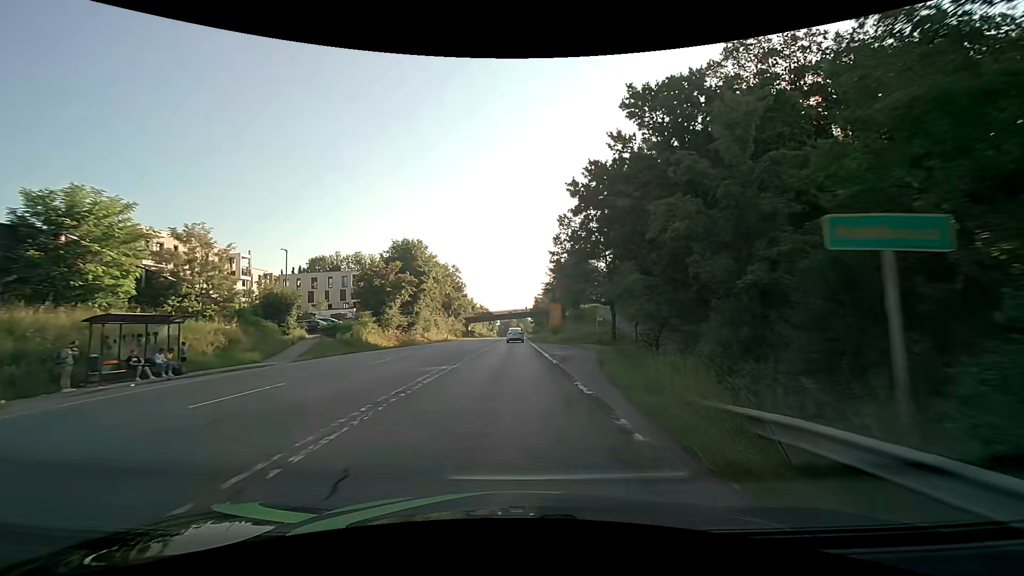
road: secondary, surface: asphalt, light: Day
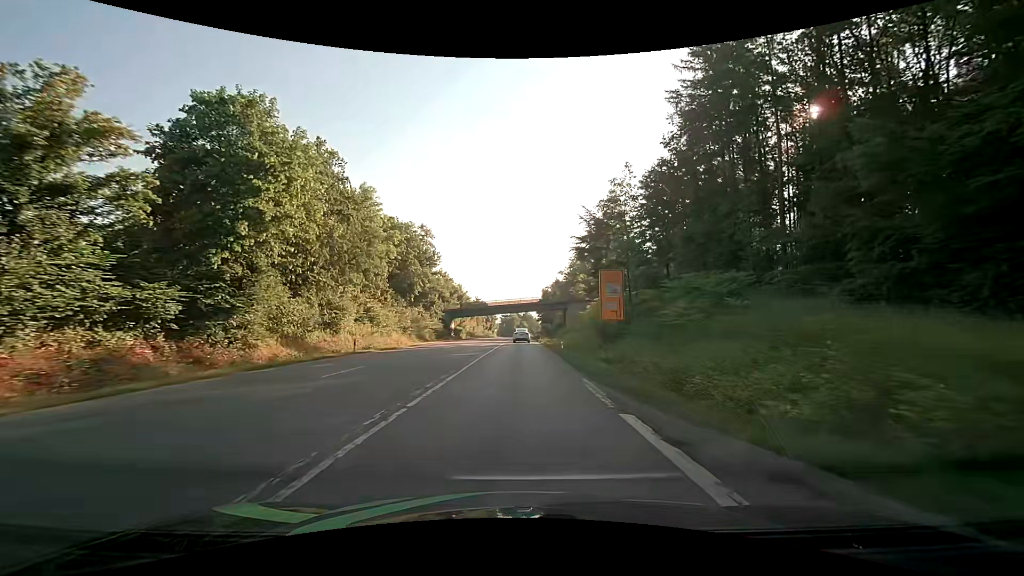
(-0.3, +46.0) m; 0°
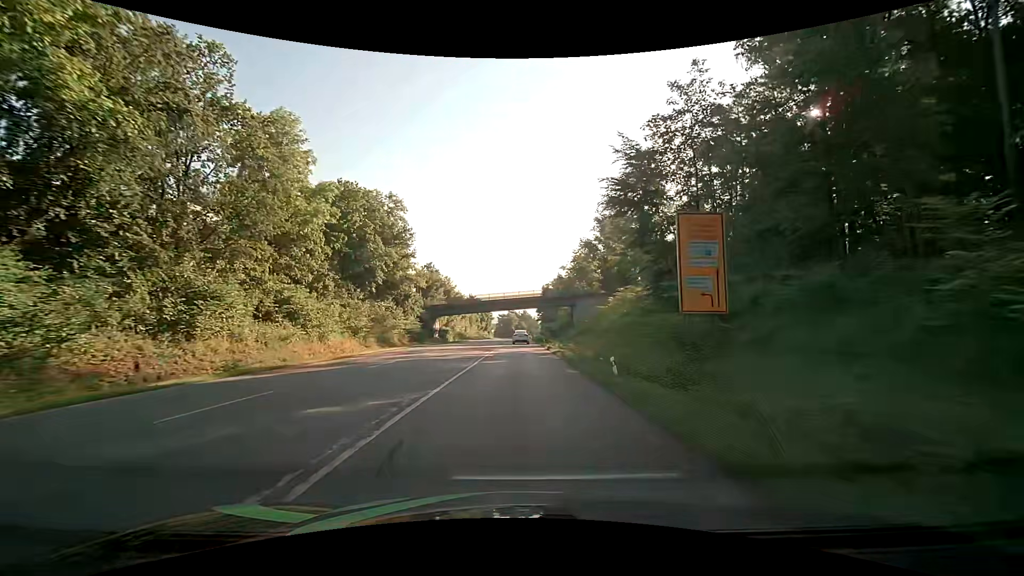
(0.0, +18.4) m; 0°
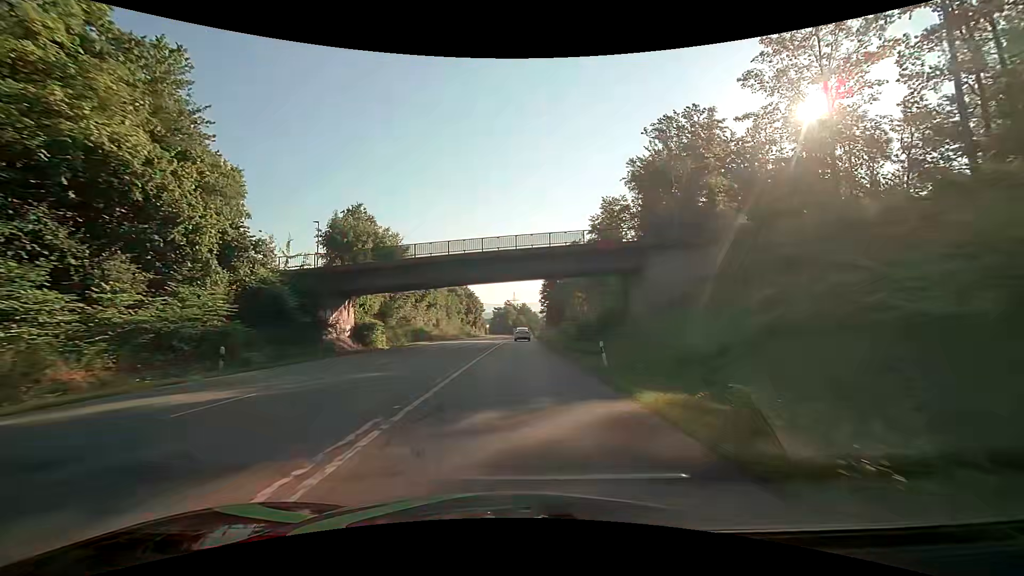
(0.0, +45.9) m; 0°
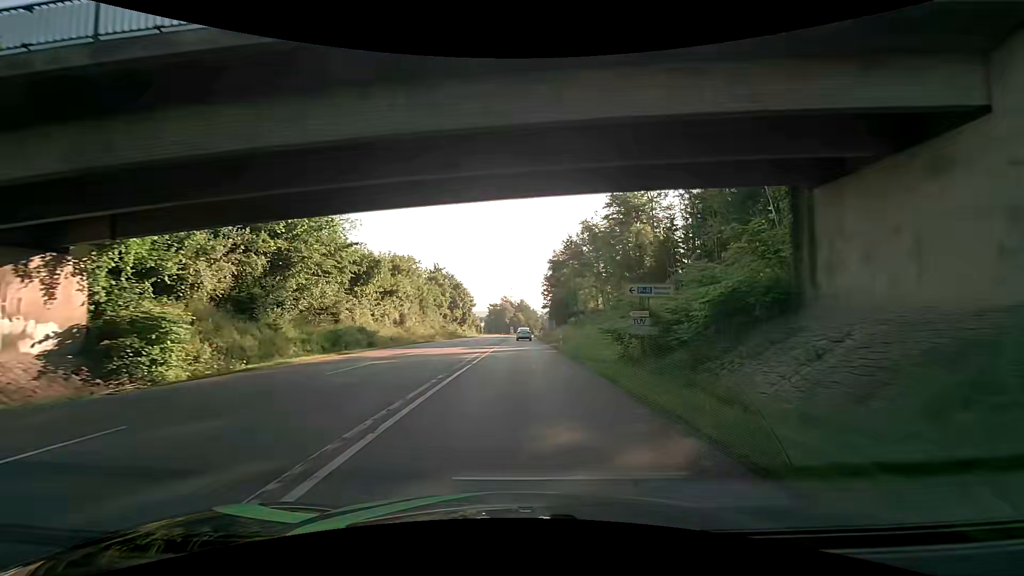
(0.0, +27.6) m; 0°
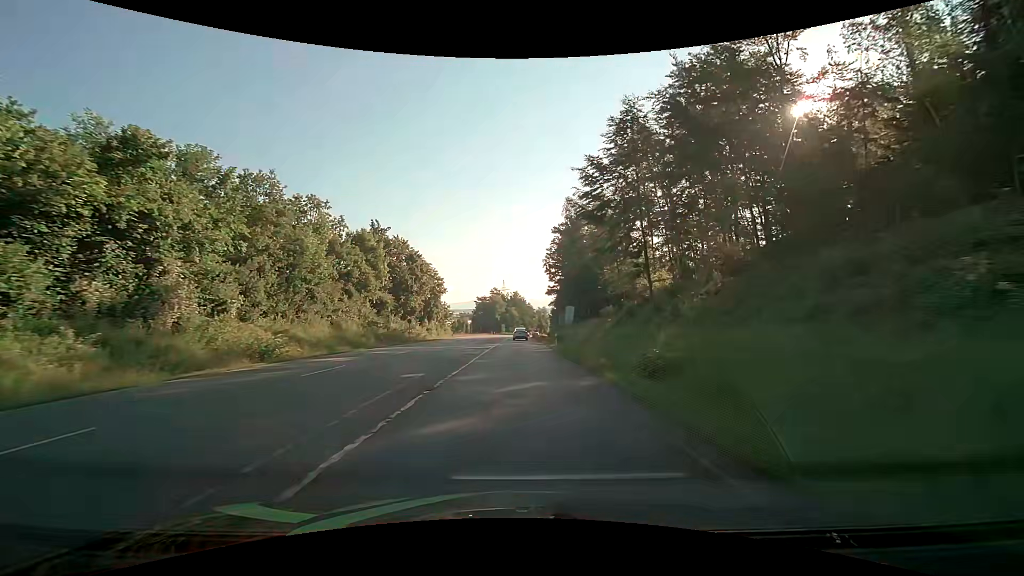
(+0.4, +46.0) m; +1°
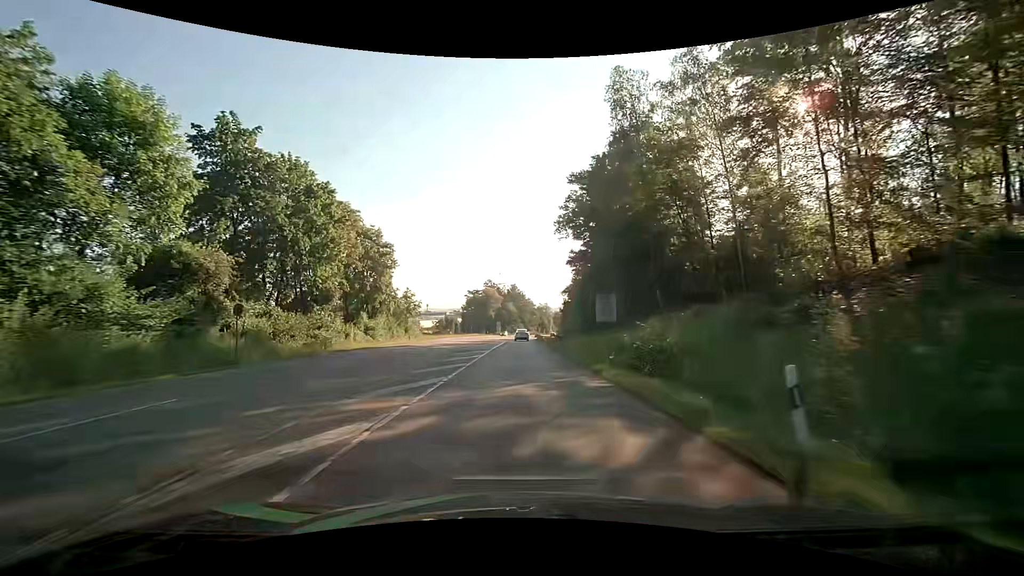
(0.0, +36.7) m; 0°
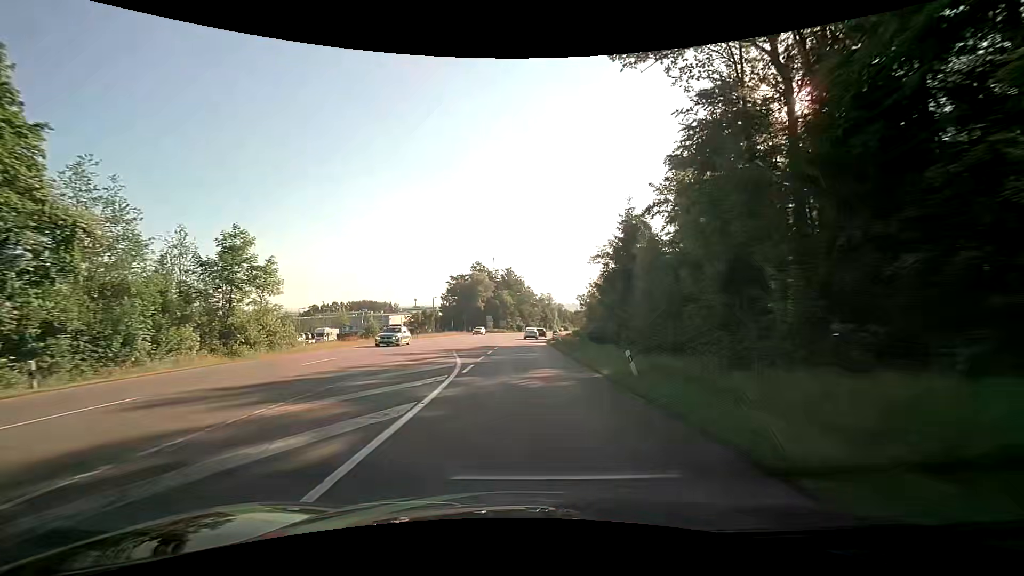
(+0.2, +45.9) m; +1°
(0, +10) (0, +20) (0, +30) (0, +40) (+1, +50) (+1, +60) (+2, +70) (+2, +80) (+3, +90) (+4, +100) m
